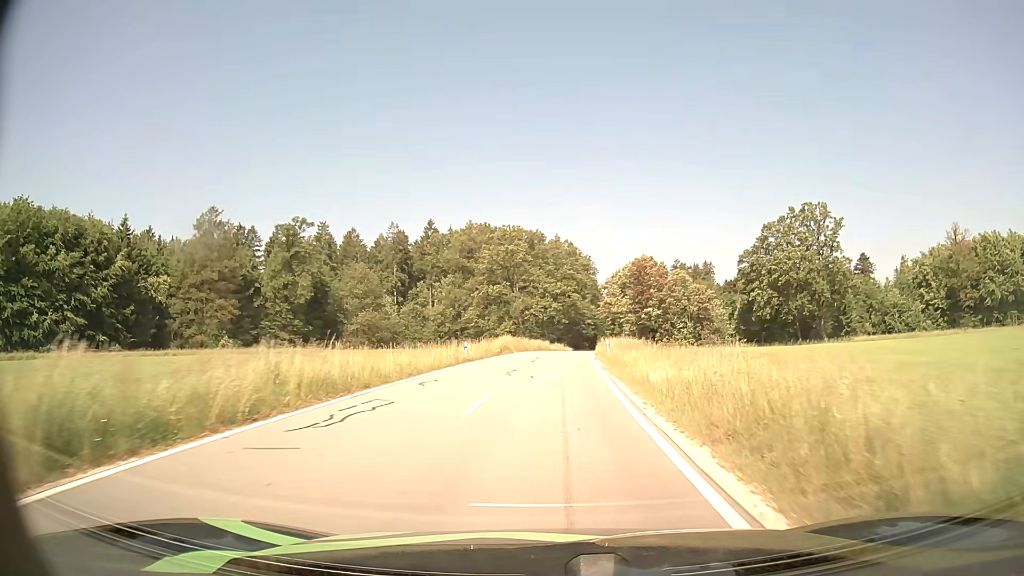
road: tertiary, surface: asphalt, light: Day
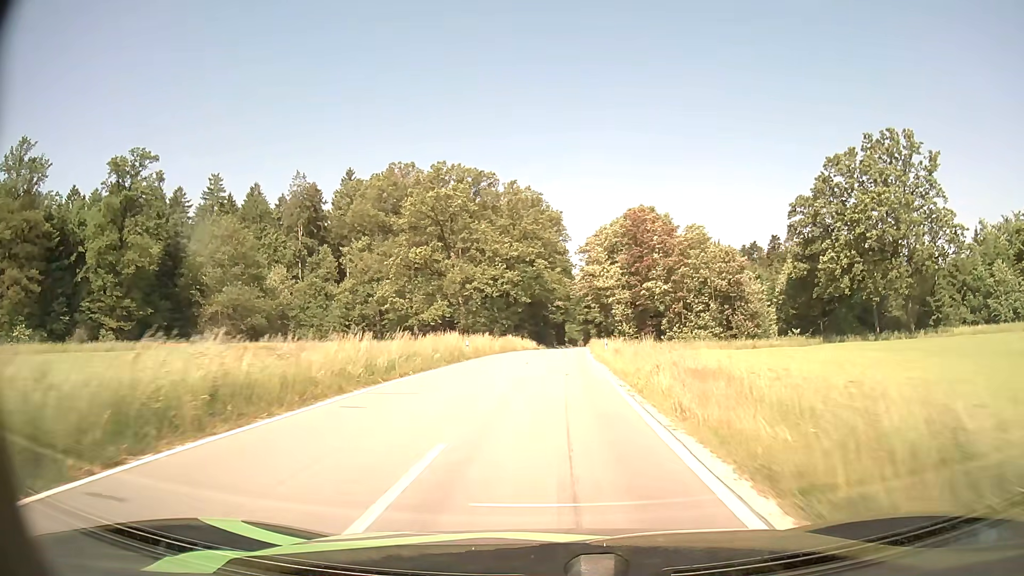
(+1.3, +43.9) m; +3°
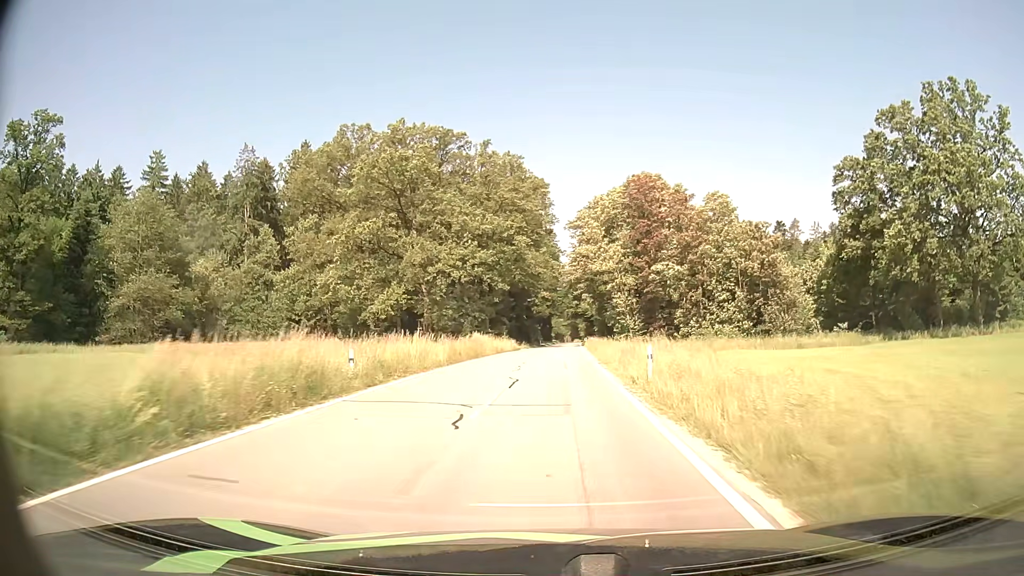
(+0.2, +18.3) m; +1°
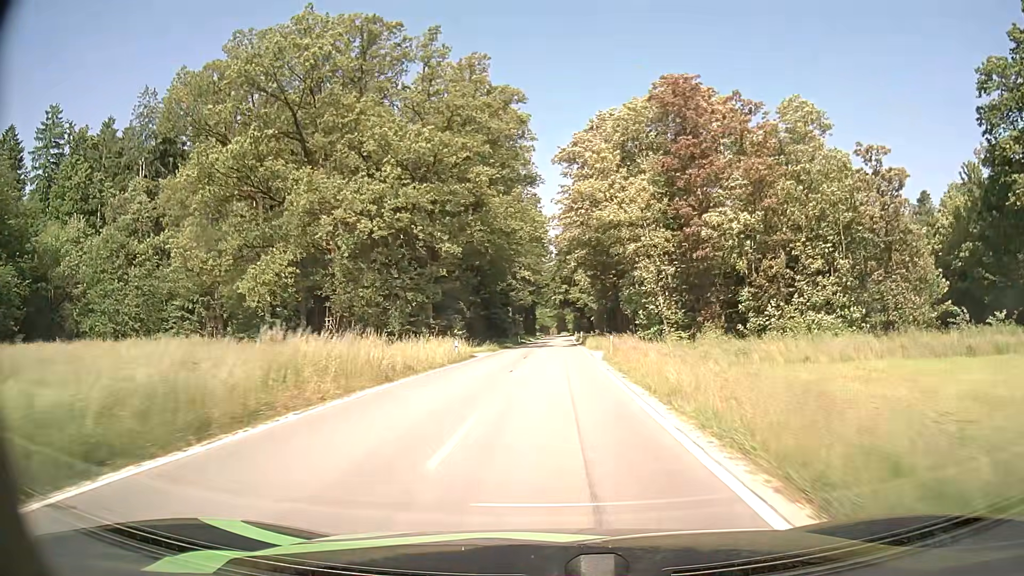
(+0.3, +28.4) m; +1°
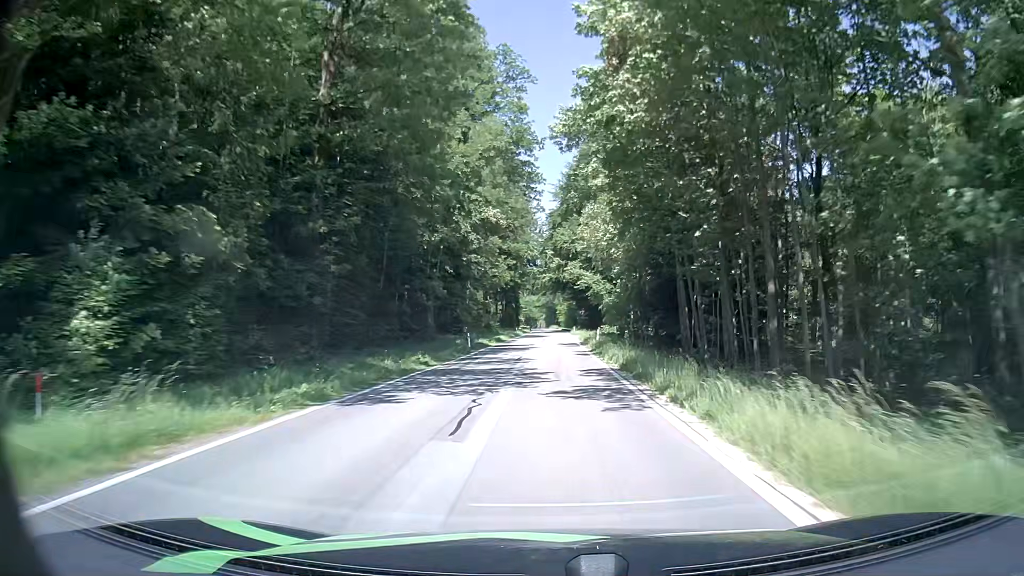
(+0.3, +39.4) m; +1°
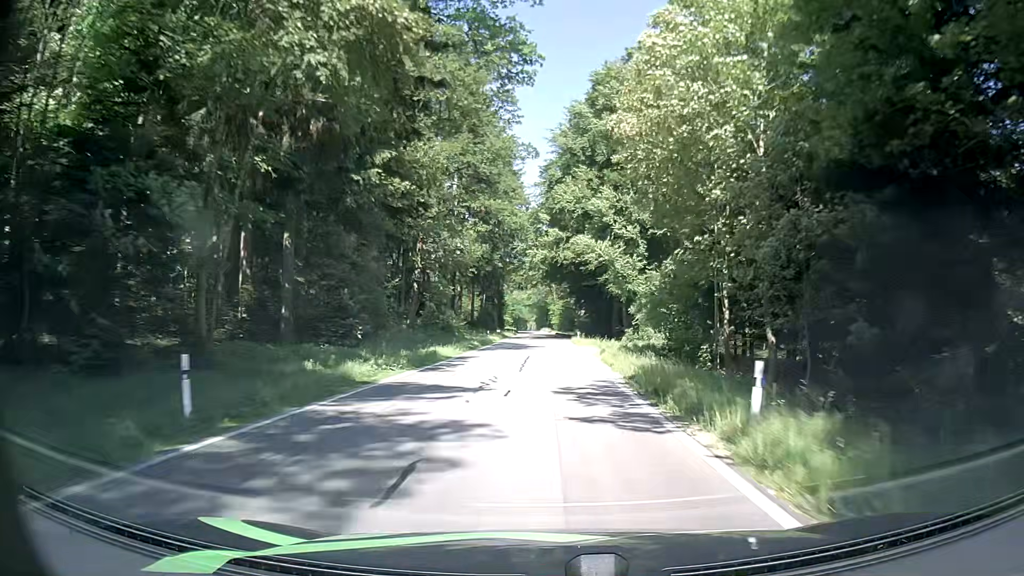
(+0.1, +29.1) m; +1°
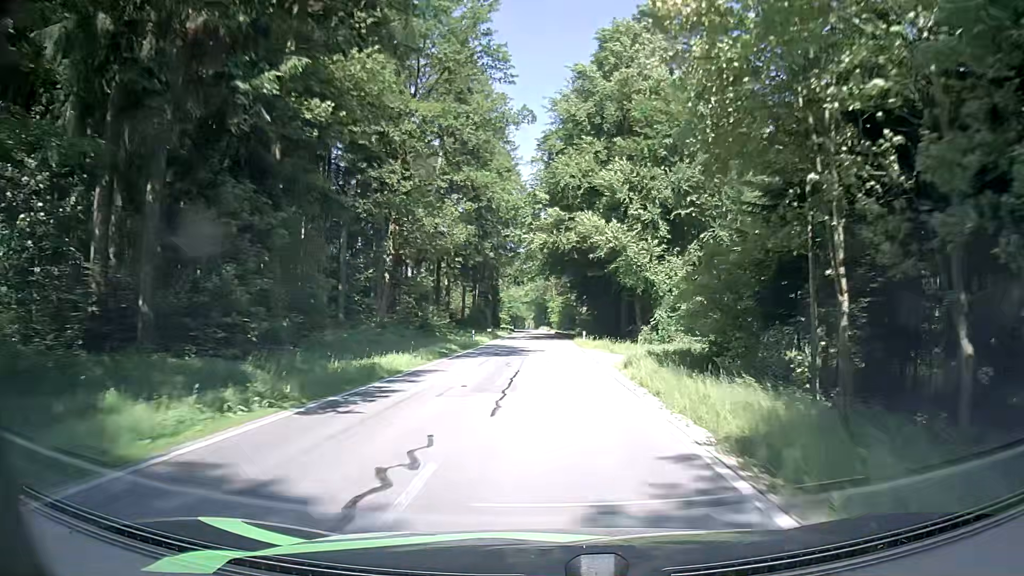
(0.0, +9.6) m; 0°
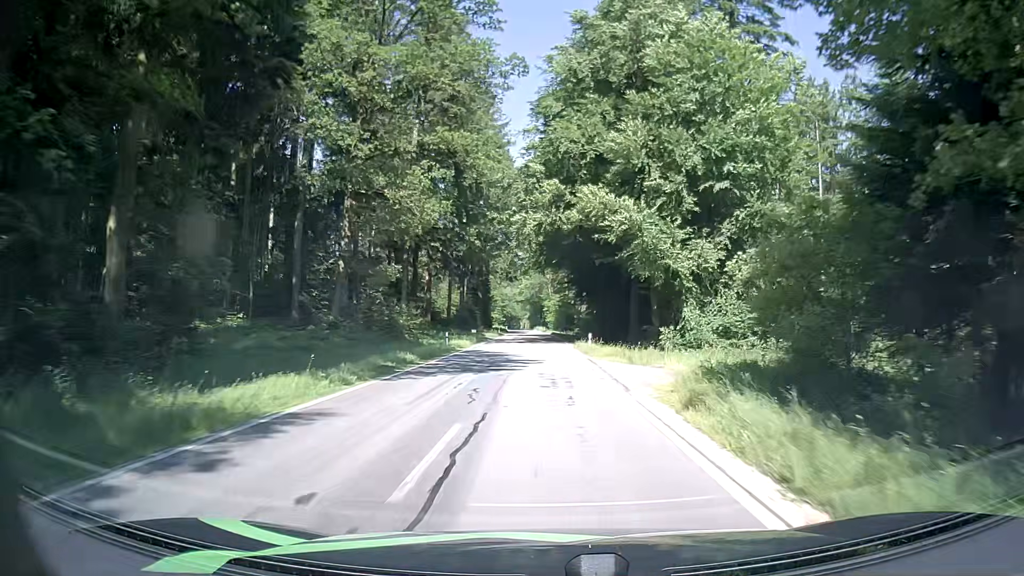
(+0.1, +9.5) m; 0°
(0, +10) (0, +20) (0, +30) (0, +40) (0, +50) (0, +60) (0, +70) (0, +80) (0, +90) (-1, +100) m
